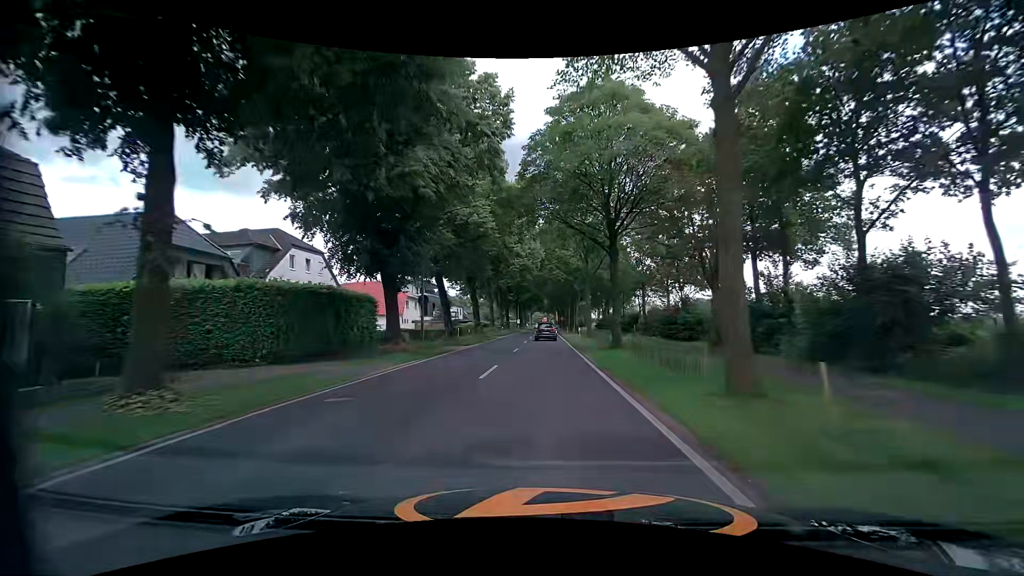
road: tertiary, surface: asphalt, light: Day
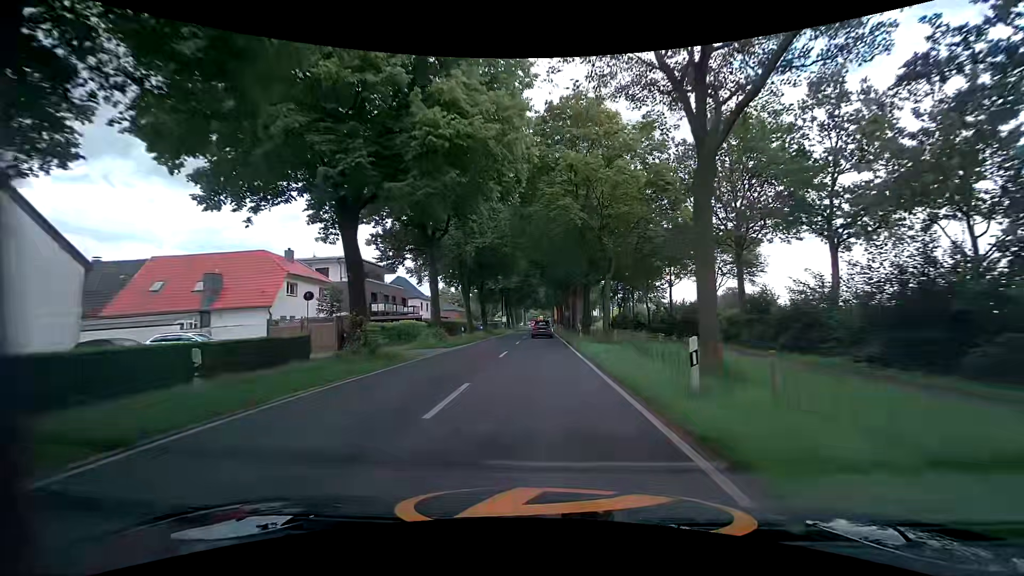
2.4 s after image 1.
(0.0, +29.6) m; 0°
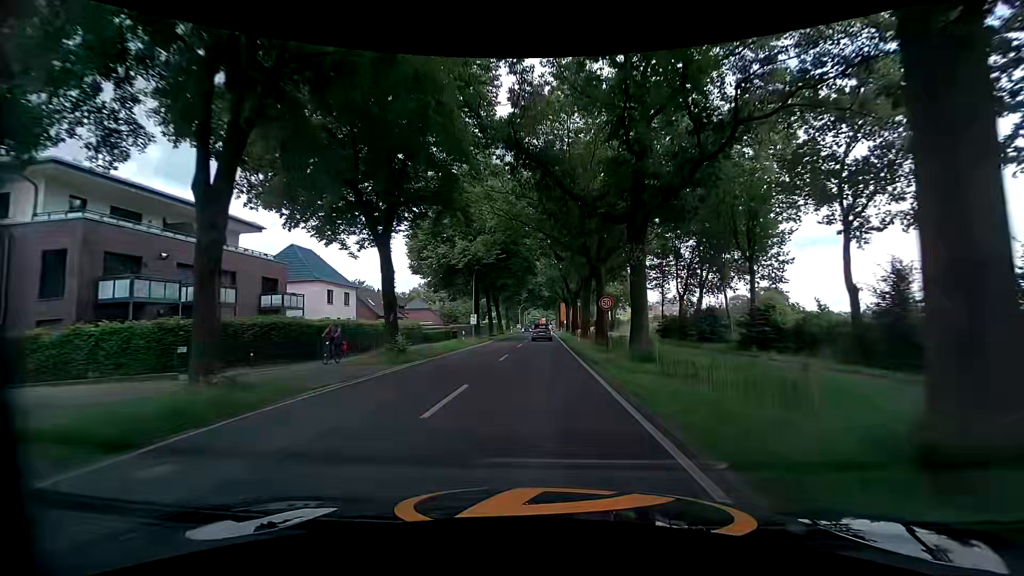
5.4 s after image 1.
(0.0, +36.1) m; 0°
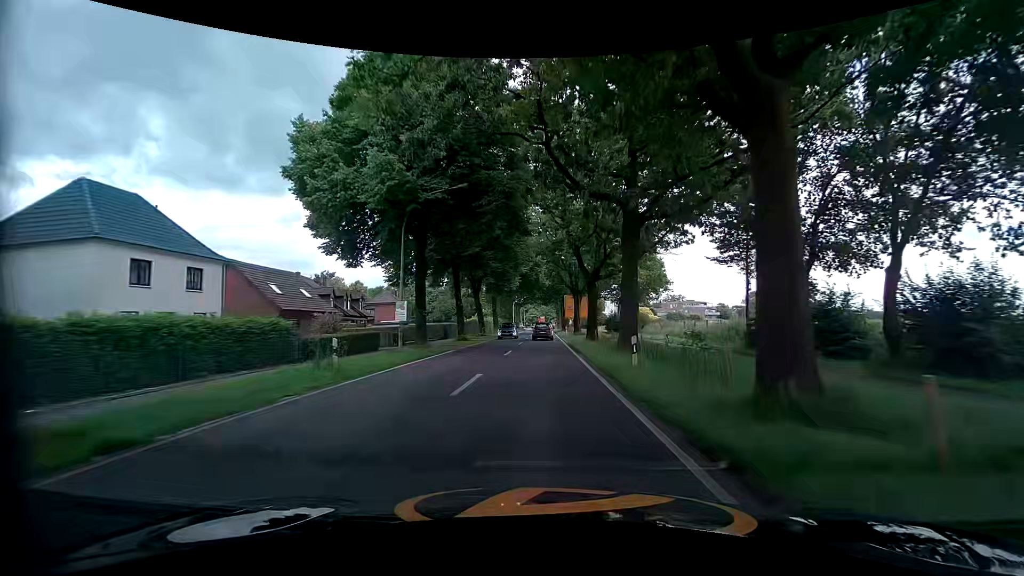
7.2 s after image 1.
(0.0, +22.1) m; -1°
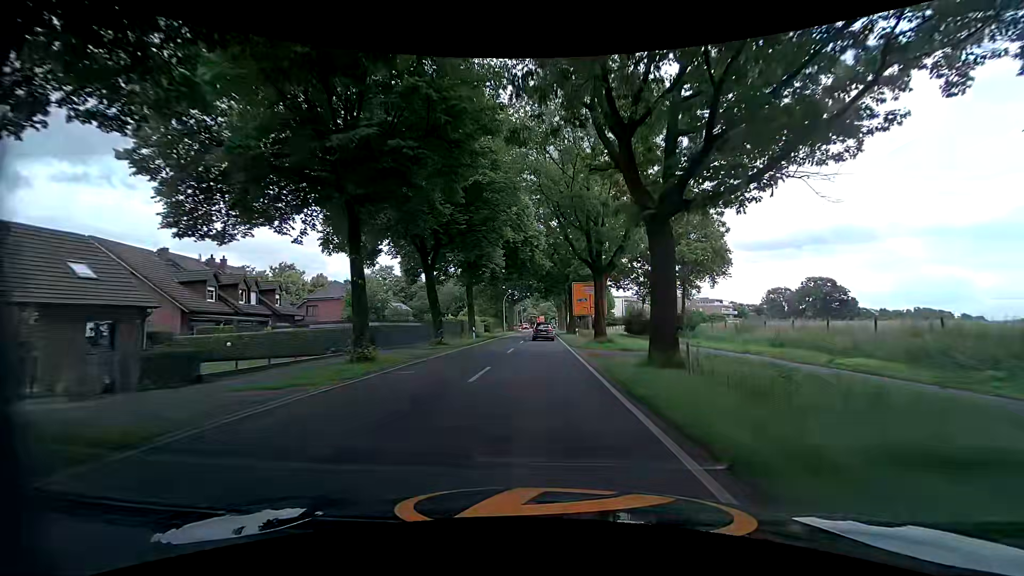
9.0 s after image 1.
(+0.4, +22.0) m; +1°
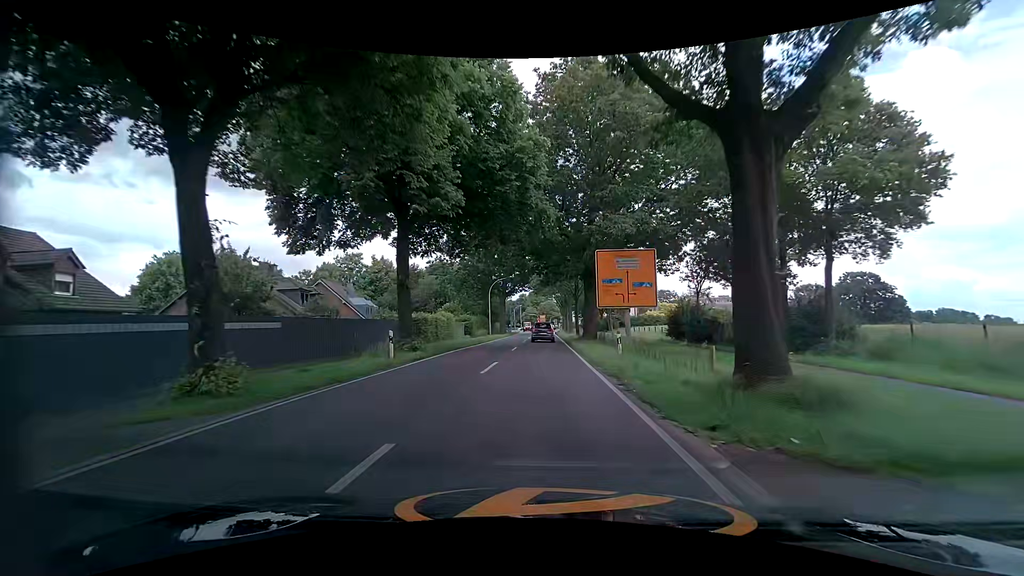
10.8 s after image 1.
(+0.2, +22.3) m; 0°
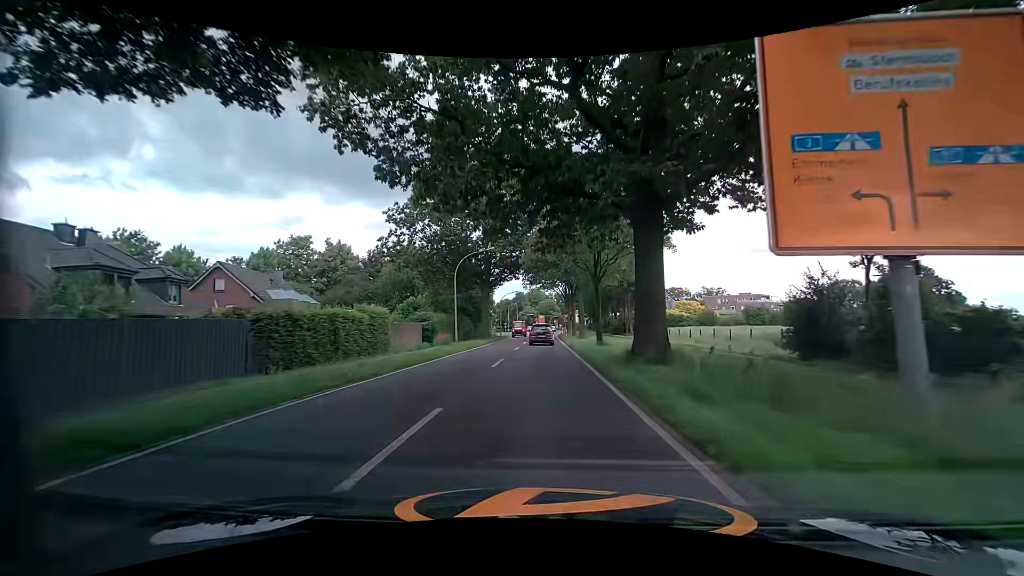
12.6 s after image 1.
(+0.2, +21.6) m; 0°
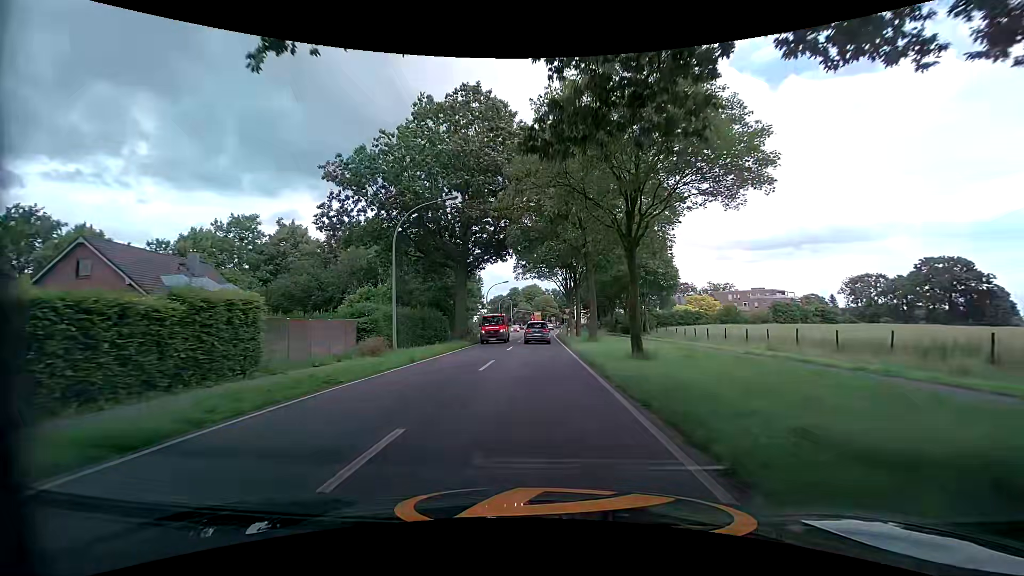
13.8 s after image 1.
(+0.1, +13.9) m; 0°
(0, +10) (0, +20) (0, +30) (0, +40) (0, +50) (0, +60) (+1, +70) (+1, +80) (+2, +90) (+2, +100) m
